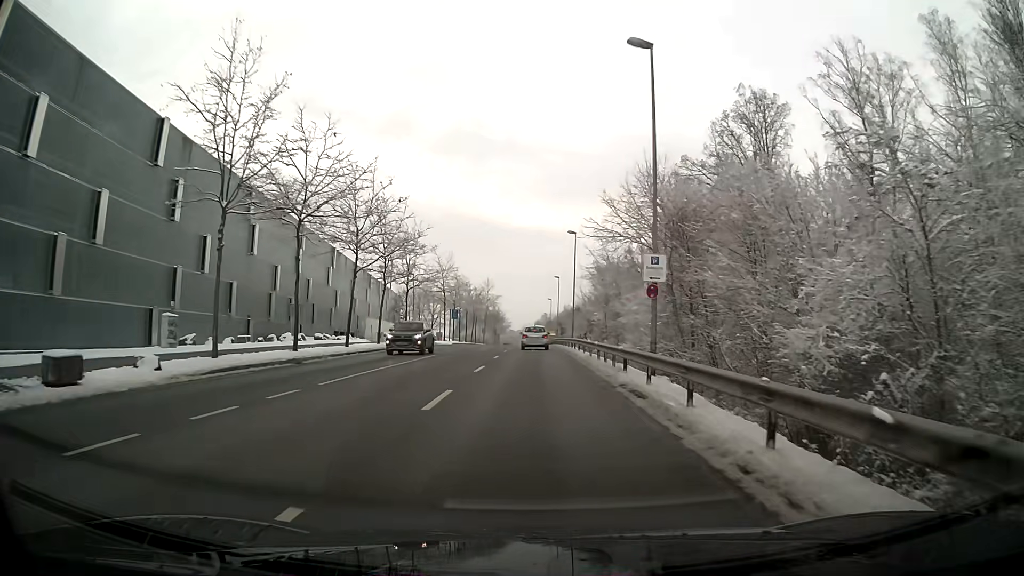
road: secondary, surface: asphalt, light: Day
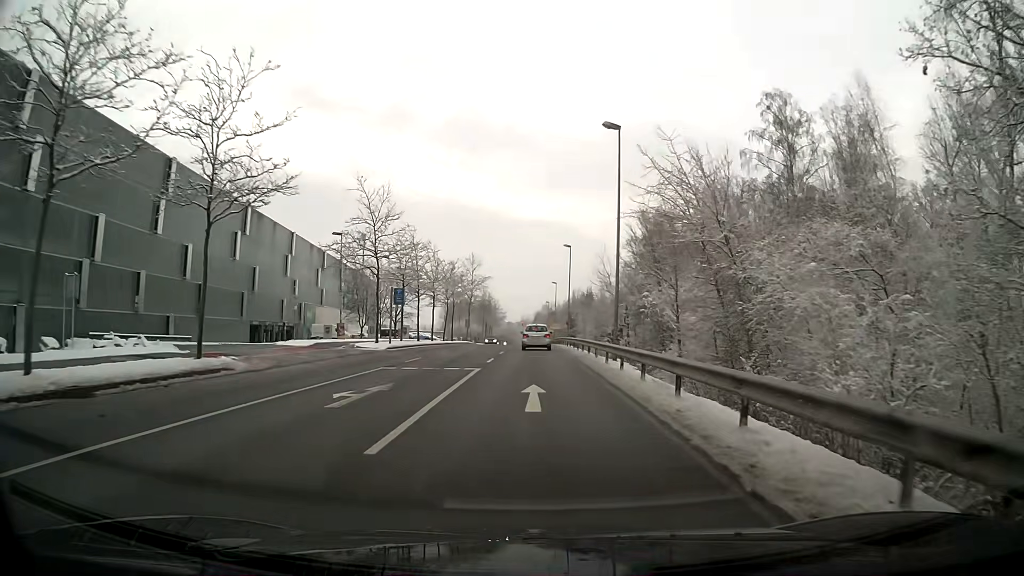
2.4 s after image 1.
(+0.1, +31.1) m; 0°
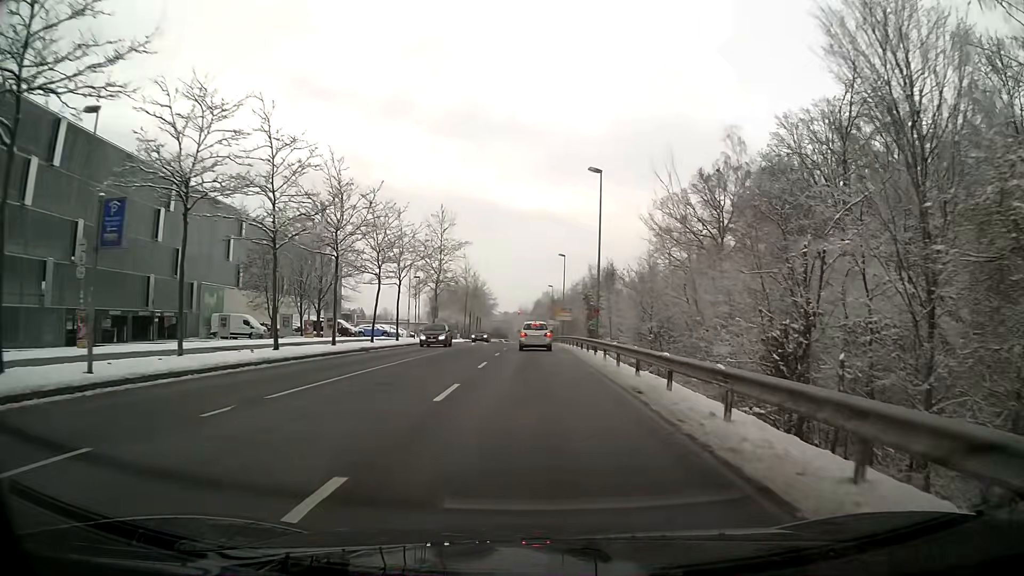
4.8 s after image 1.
(-0.1, +31.4) m; 0°
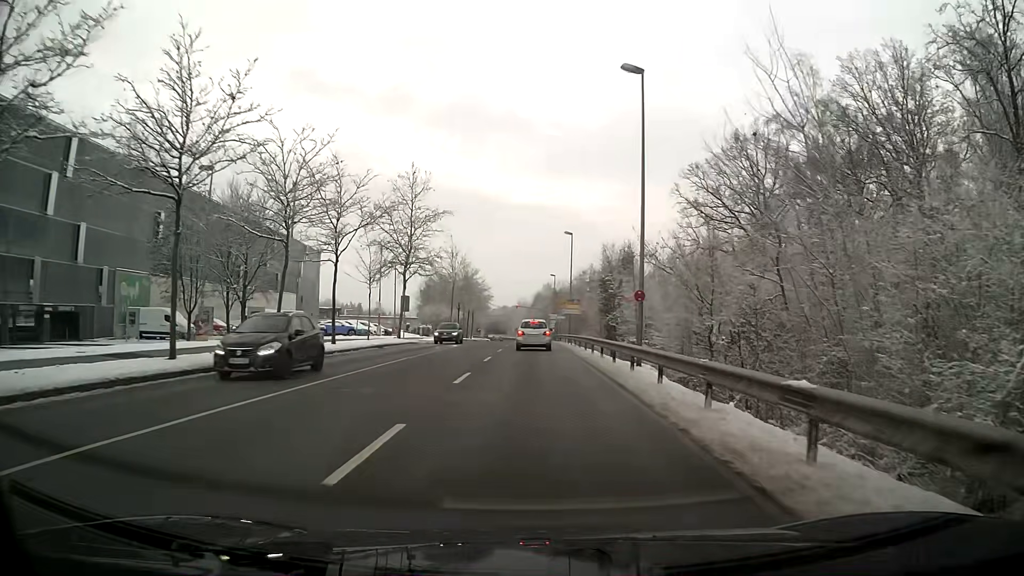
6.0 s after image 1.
(0.0, +15.1) m; 0°
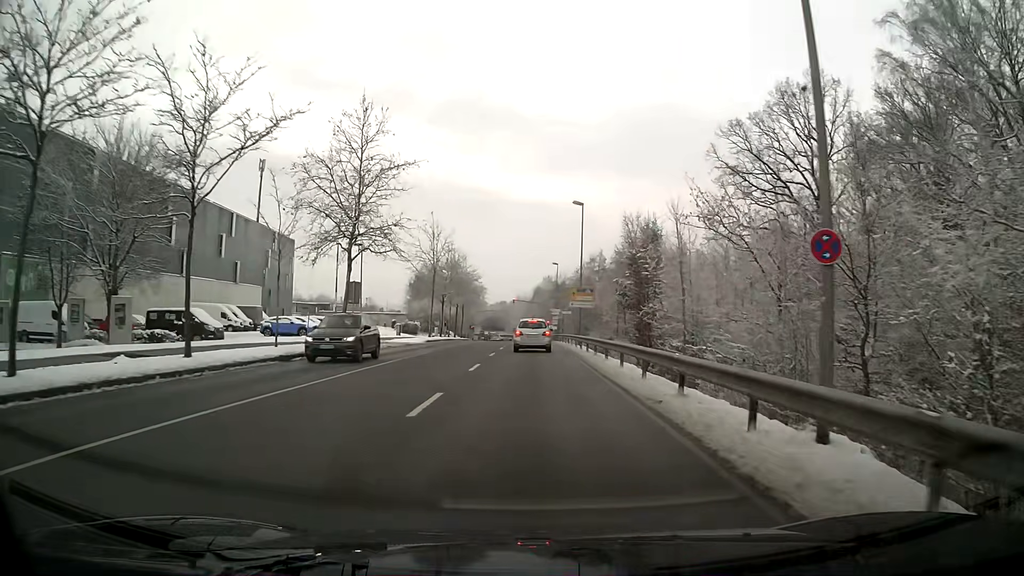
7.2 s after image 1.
(0.0, +14.2) m; 0°
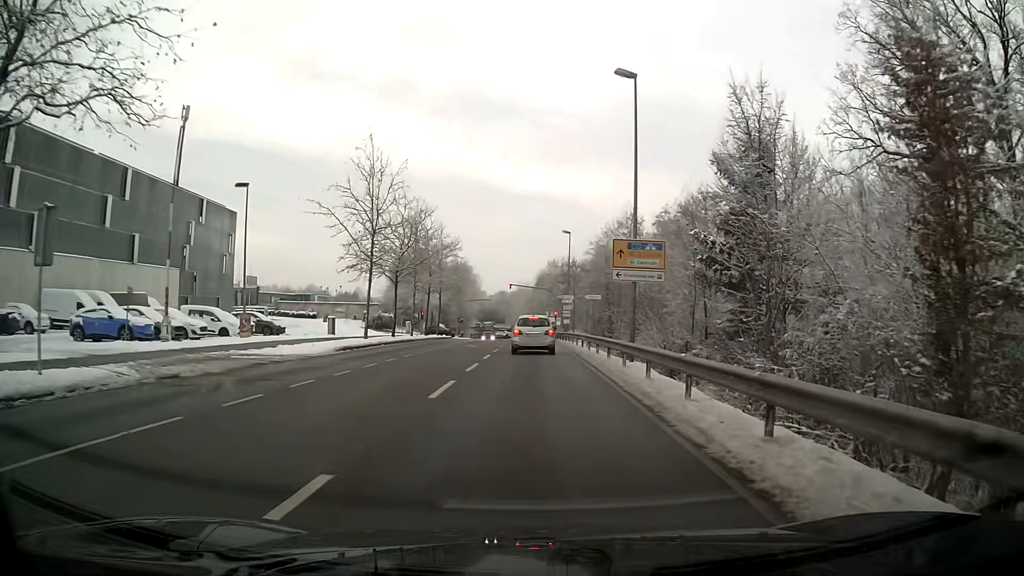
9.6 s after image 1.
(0.0, +24.5) m; 0°
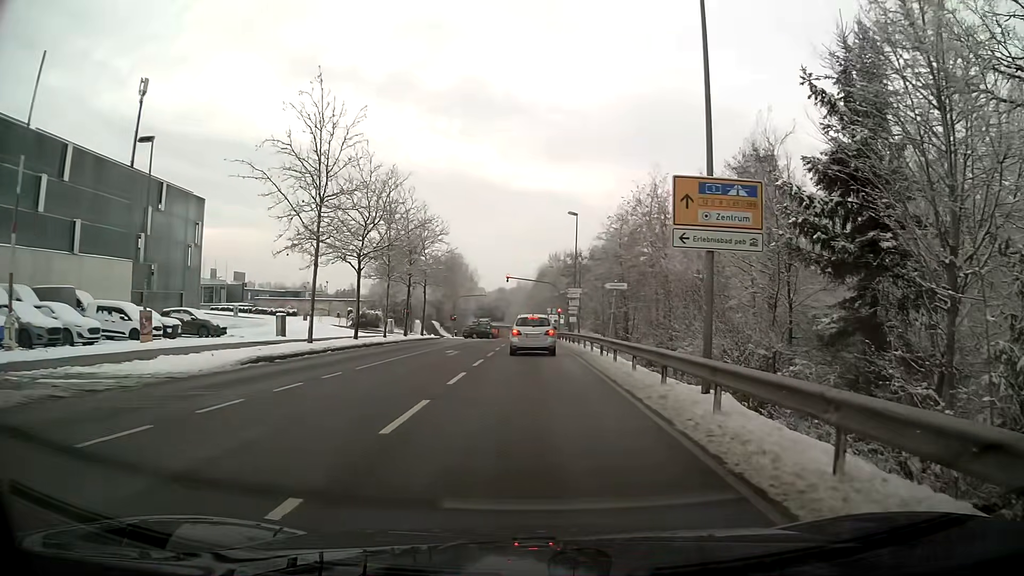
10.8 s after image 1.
(0.0, +9.7) m; 0°
(0, +10) (0, +20) (0, +30) (0, +40) (0, +50) (-1, +60) (-1, +70) (-1, +80) (-1, +90) (-1, +100) m
